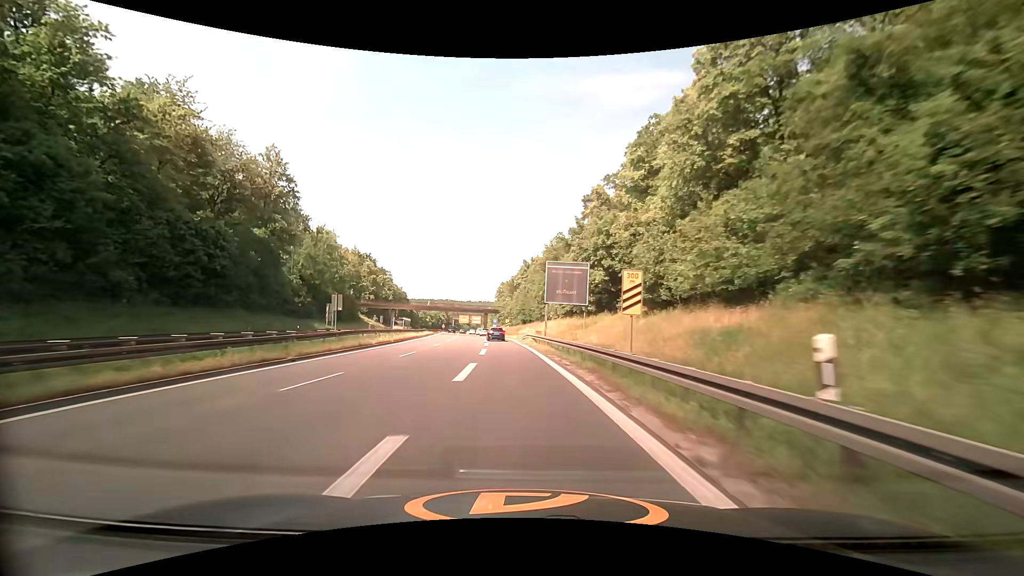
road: trunk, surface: asphalt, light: Day
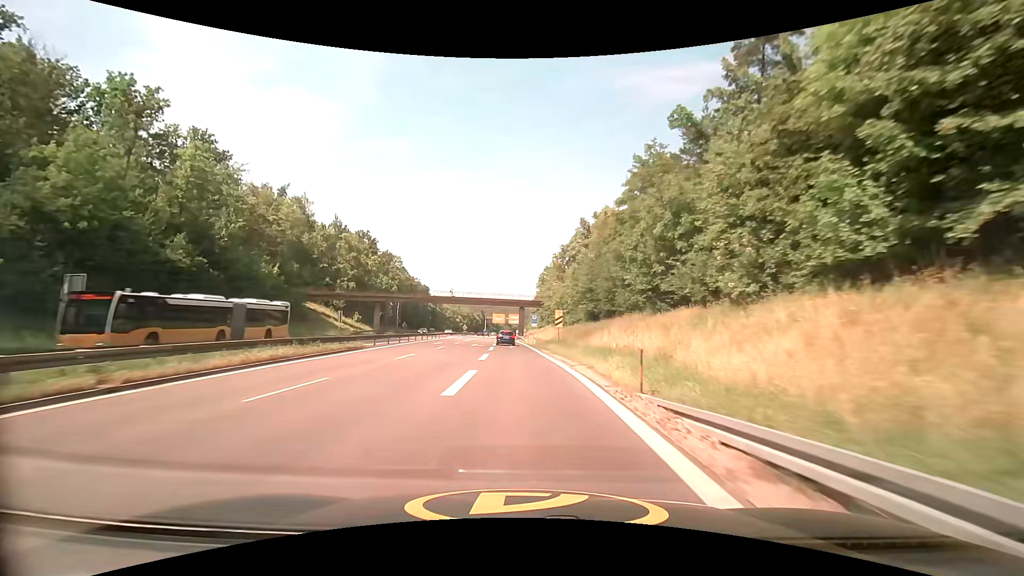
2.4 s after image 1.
(-2.7, +50.0) m; -6°
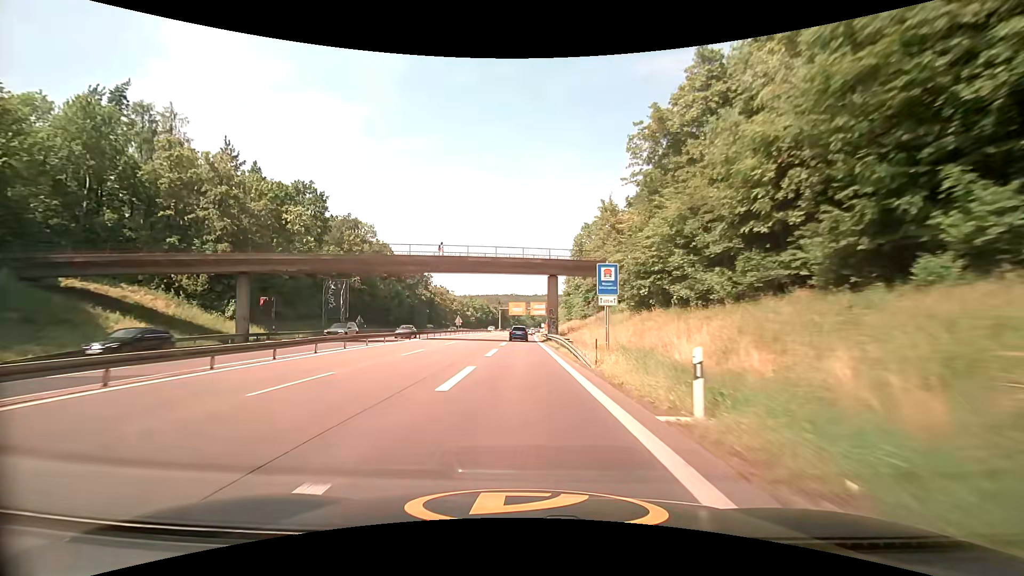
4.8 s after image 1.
(-1.2, +47.9) m; -2°
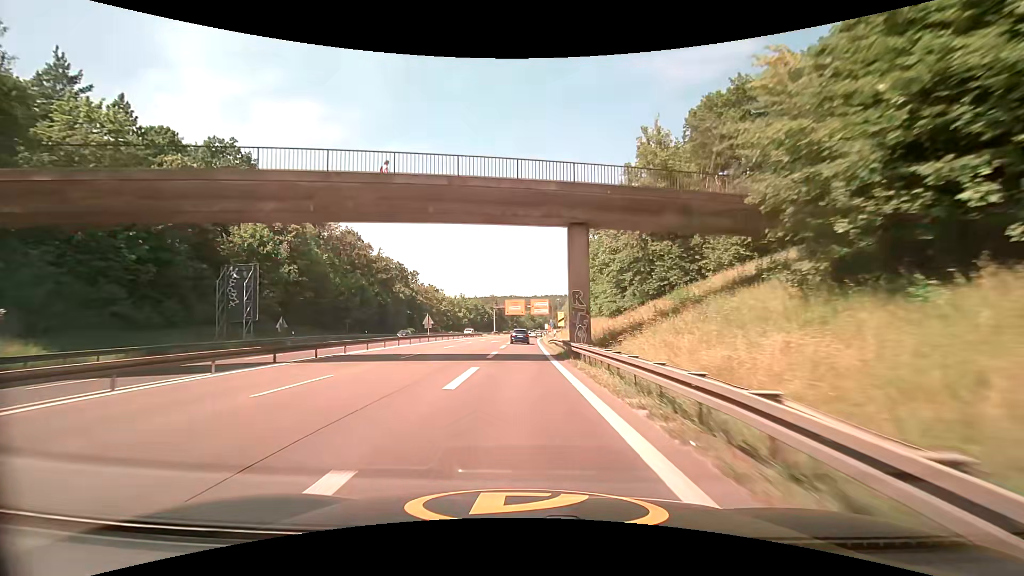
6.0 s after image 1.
(-0.2, +23.6) m; 0°
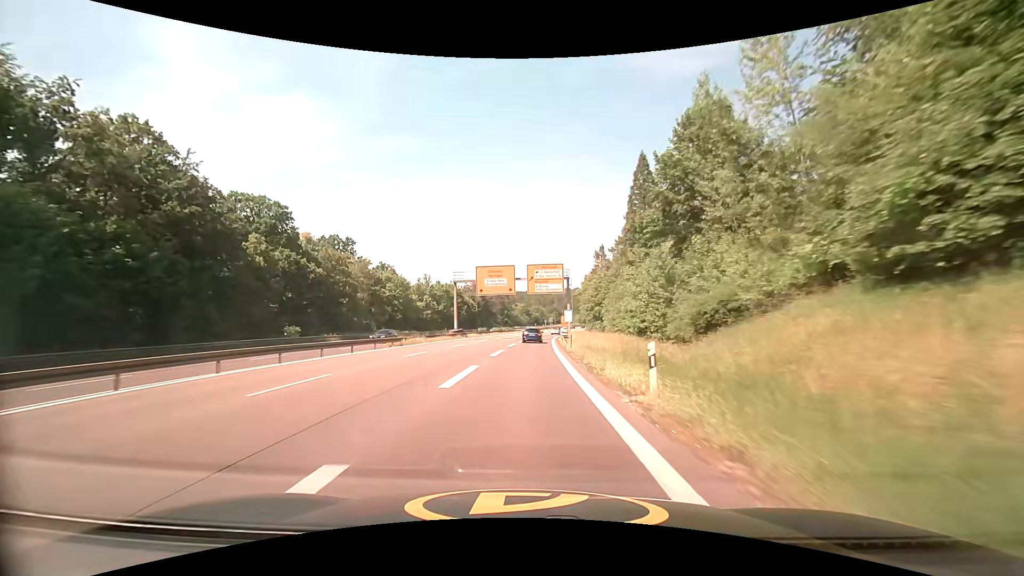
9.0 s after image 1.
(0.0, +60.0) m; 0°
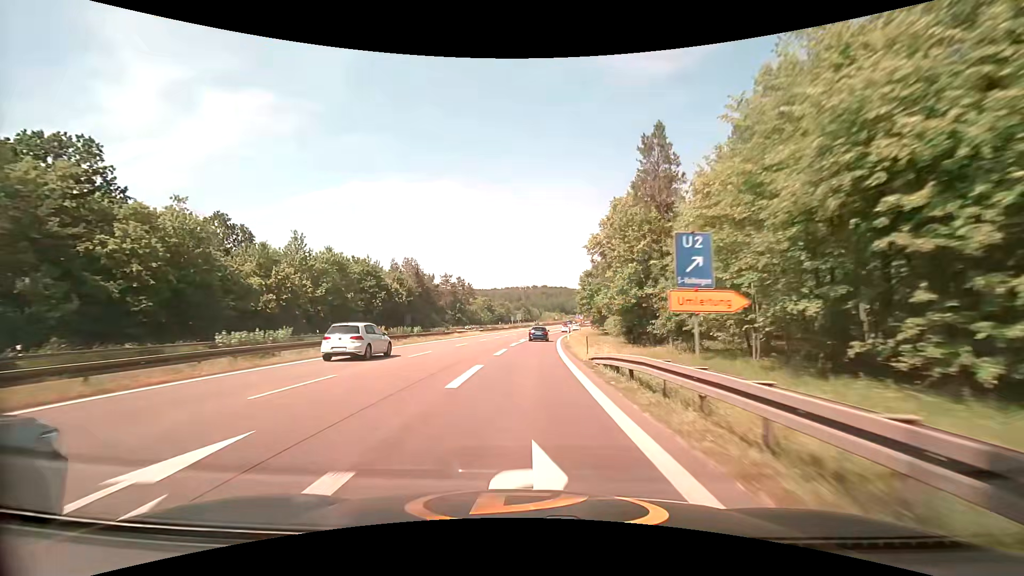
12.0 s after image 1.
(+1.9, +60.2) m; +4°
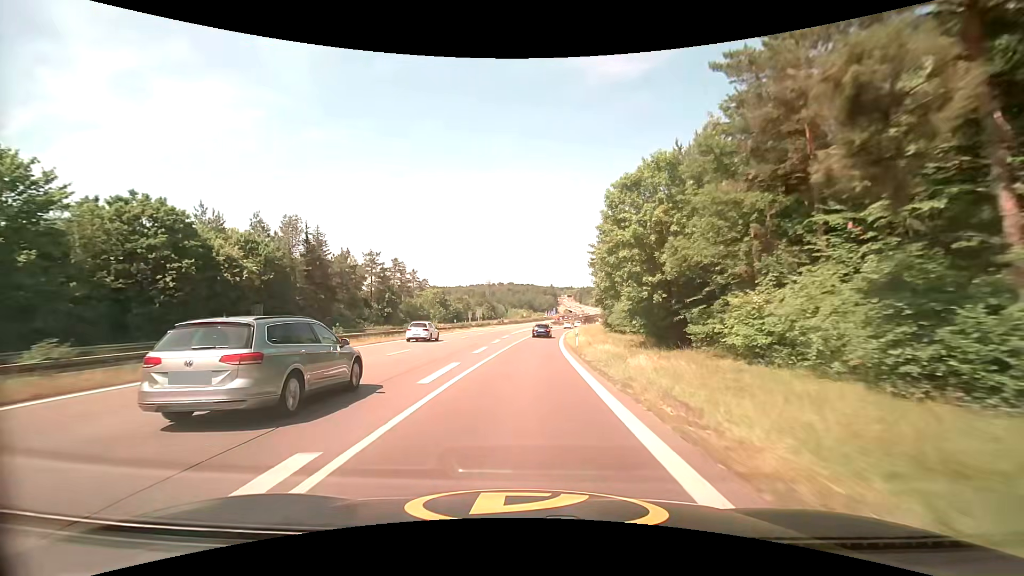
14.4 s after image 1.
(+1.6, +47.3) m; +4°
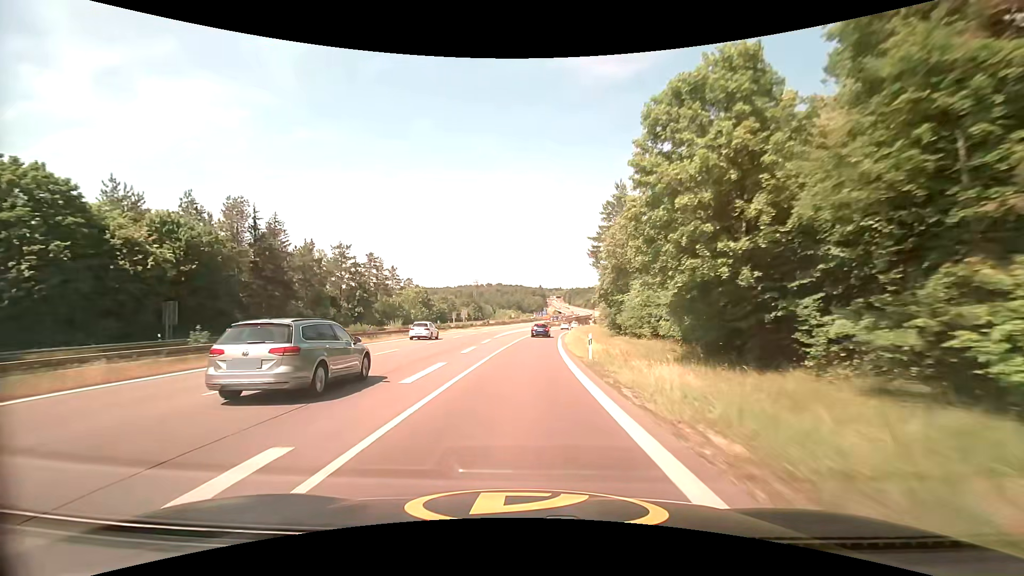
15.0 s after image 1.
(+0.2, +11.7) m; +2°
(0, +10) (0, +20) (+1, +30) (+1, +40) (+2, +50) (+3, +60) (+3, +70) (+5, +80) (+6, +90) (+7, +100) m
